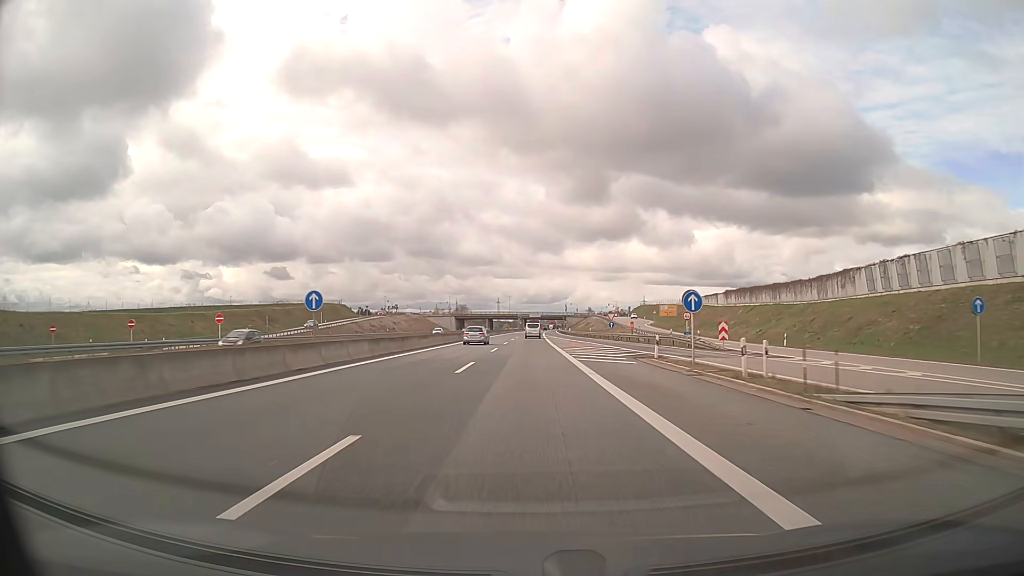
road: motorway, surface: asphalt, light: Day
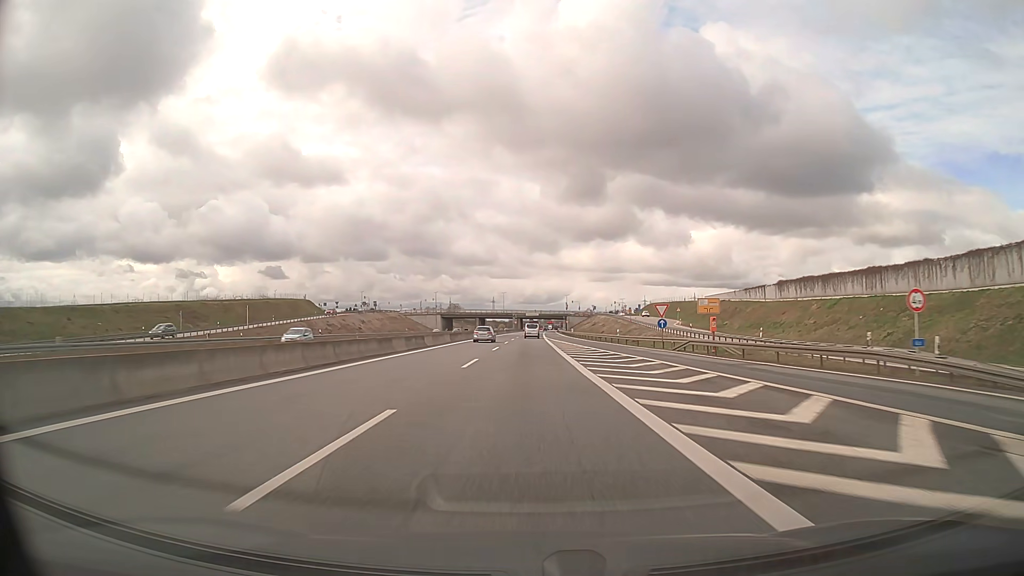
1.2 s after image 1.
(+0.2, +33.5) m; +1°
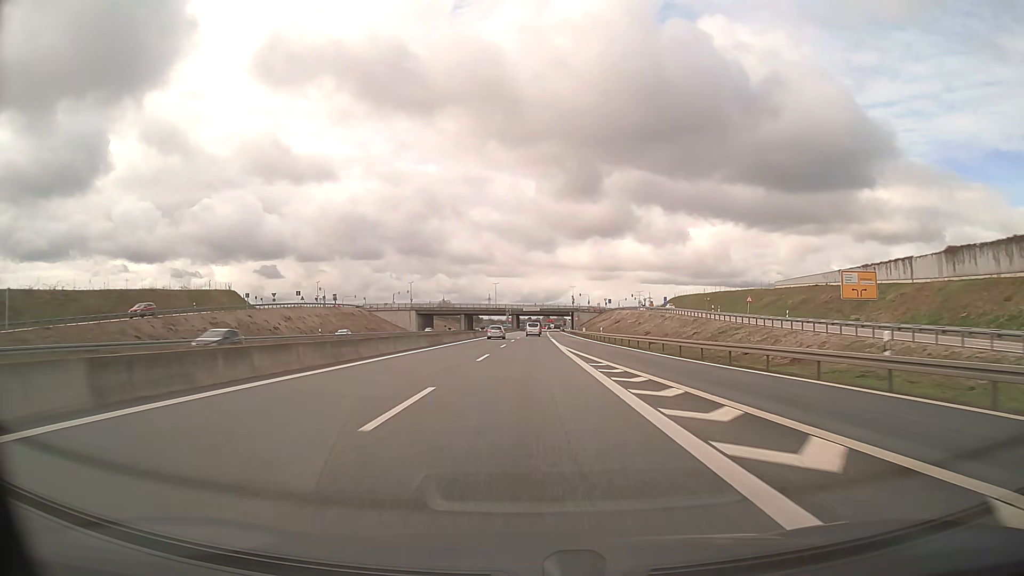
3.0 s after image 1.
(+0.2, +50.3) m; 0°
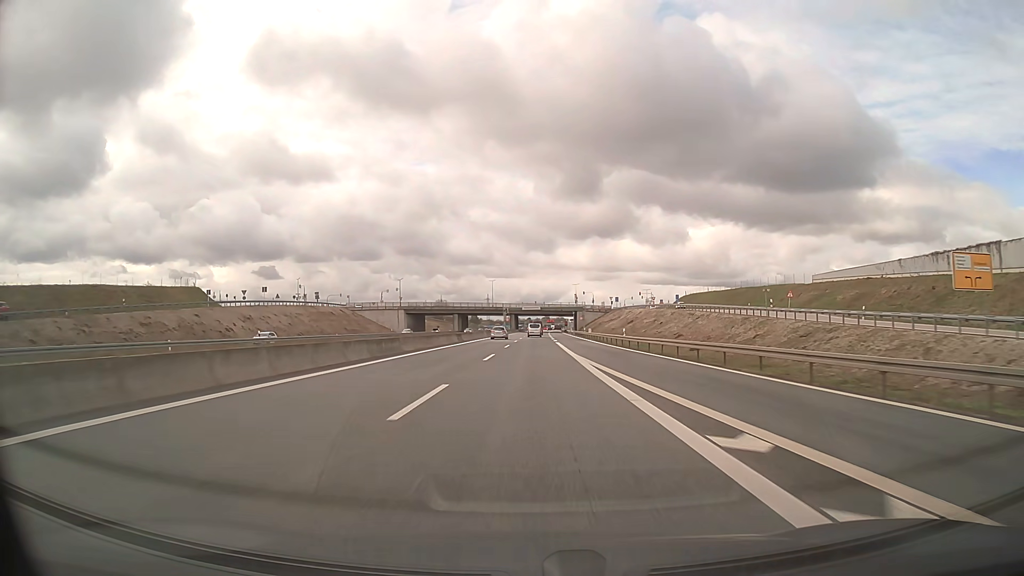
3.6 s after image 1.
(0.0, +16.7) m; 0°
(0, +10) (0, +20) (0, +30) (0, +40) (0, +50) (0, +60) (+1, +70) (+1, +80) (+1, +90) (+1, +100) m
